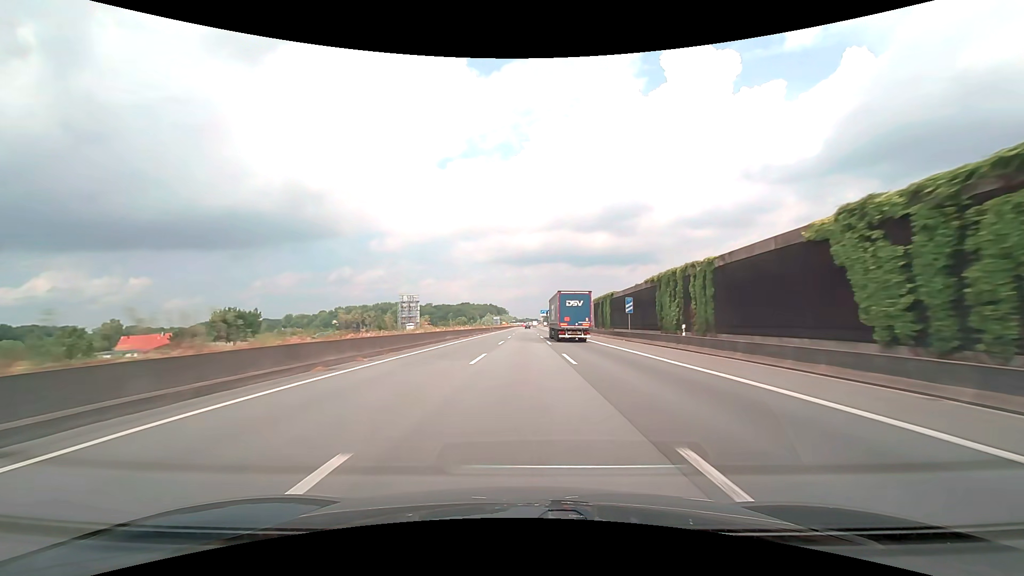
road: motorway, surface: asphalt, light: Day
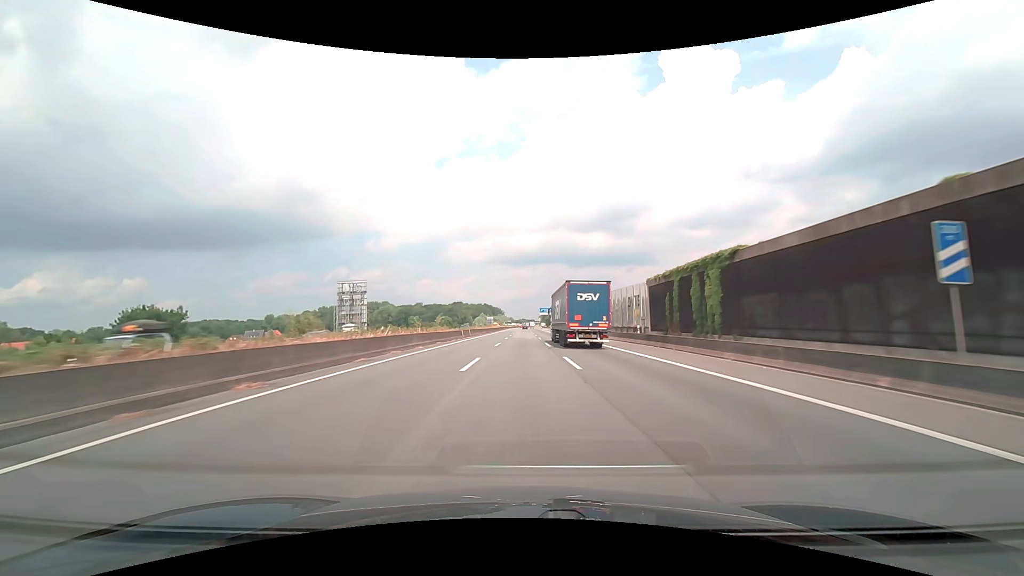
(+0.1, +38.0) m; 0°
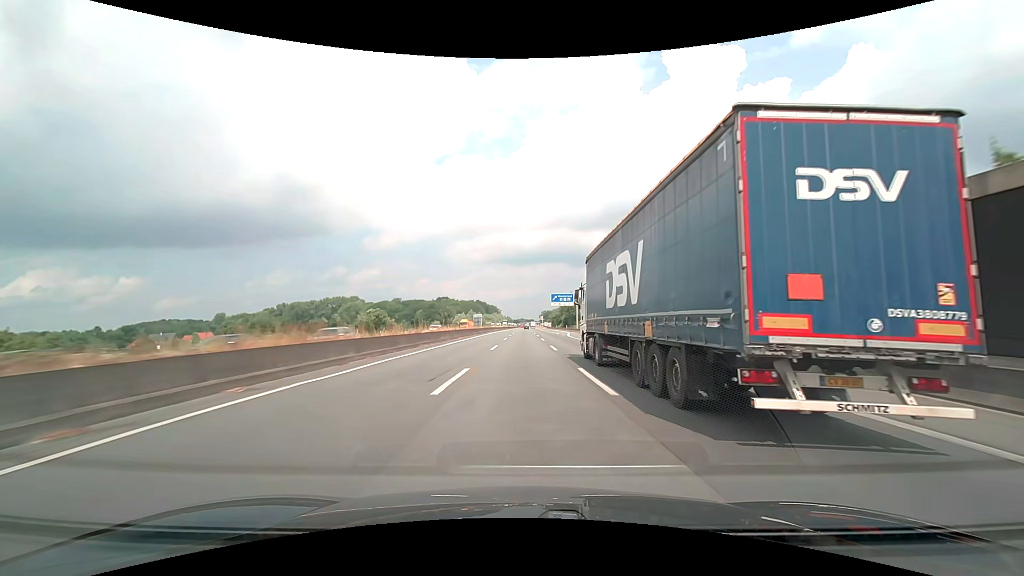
(0.0, +95.0) m; 0°
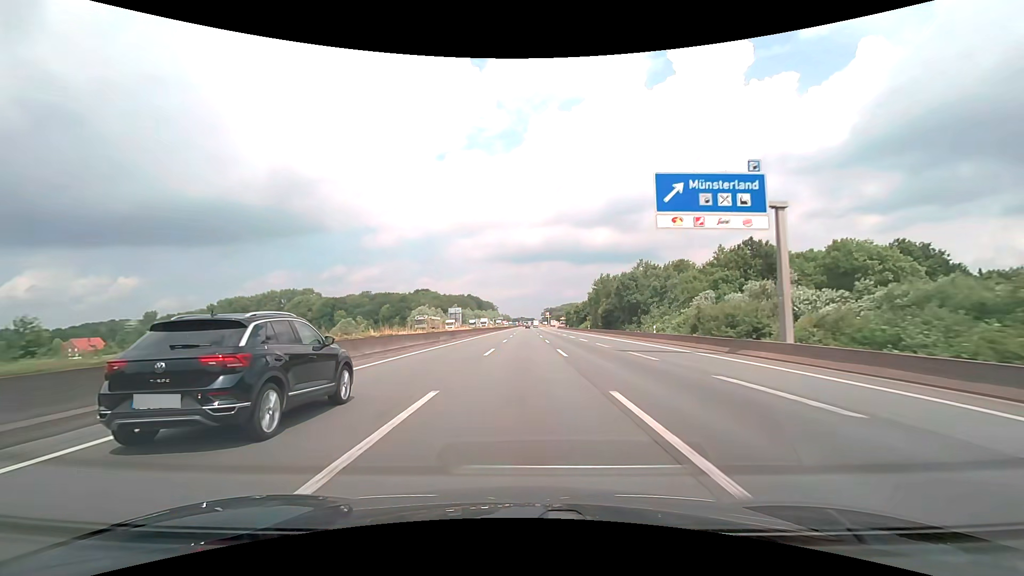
(0.0, +95.0) m; 0°
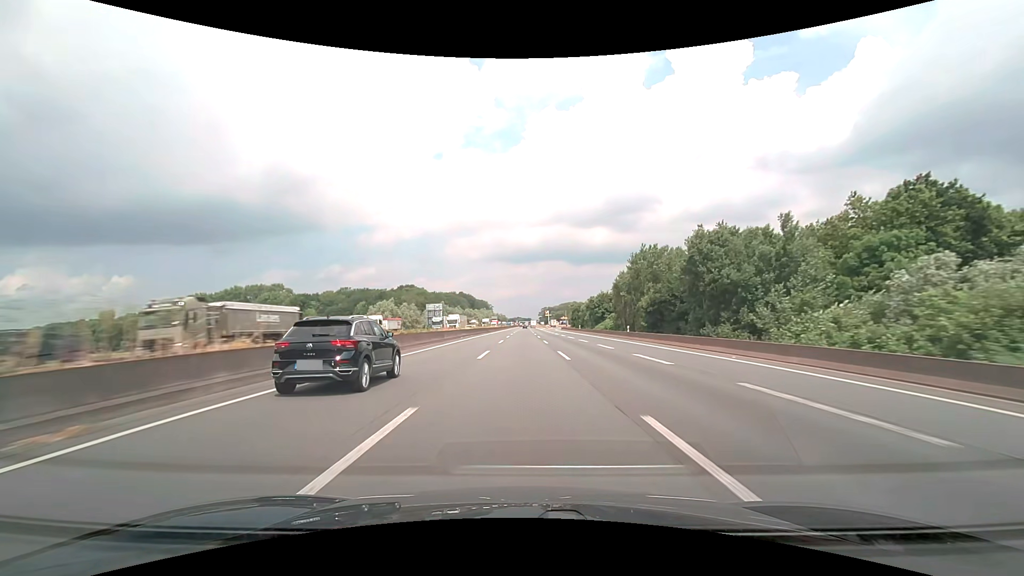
(+0.2, +38.0) m; 0°
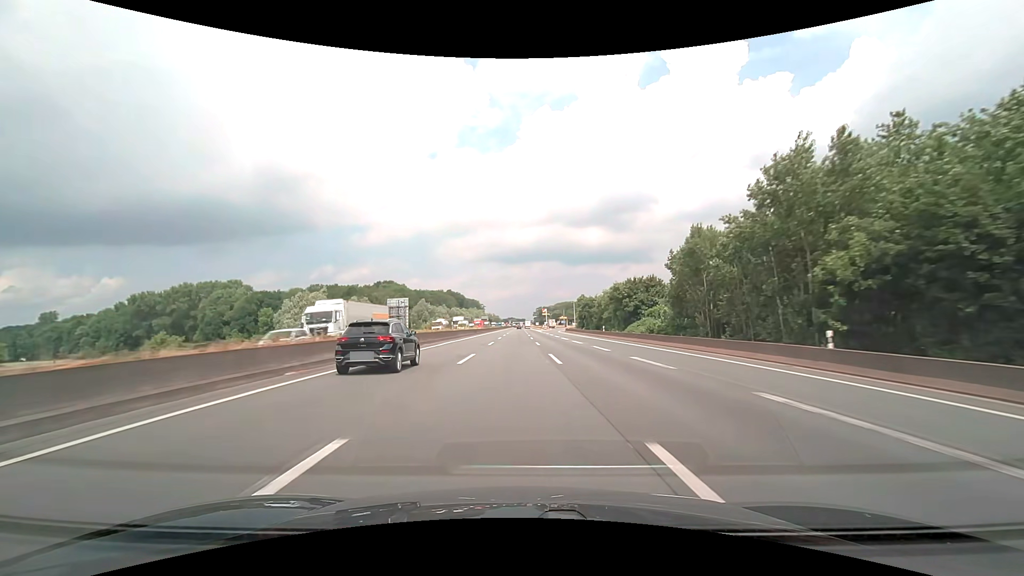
(+0.2, +38.0) m; +1°
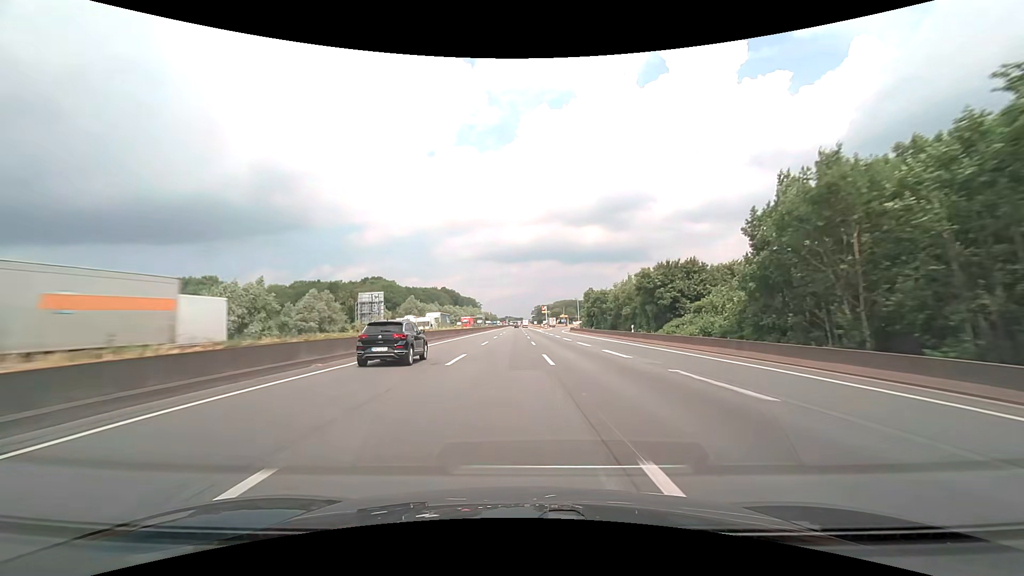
(0.0, +19.0) m; 0°
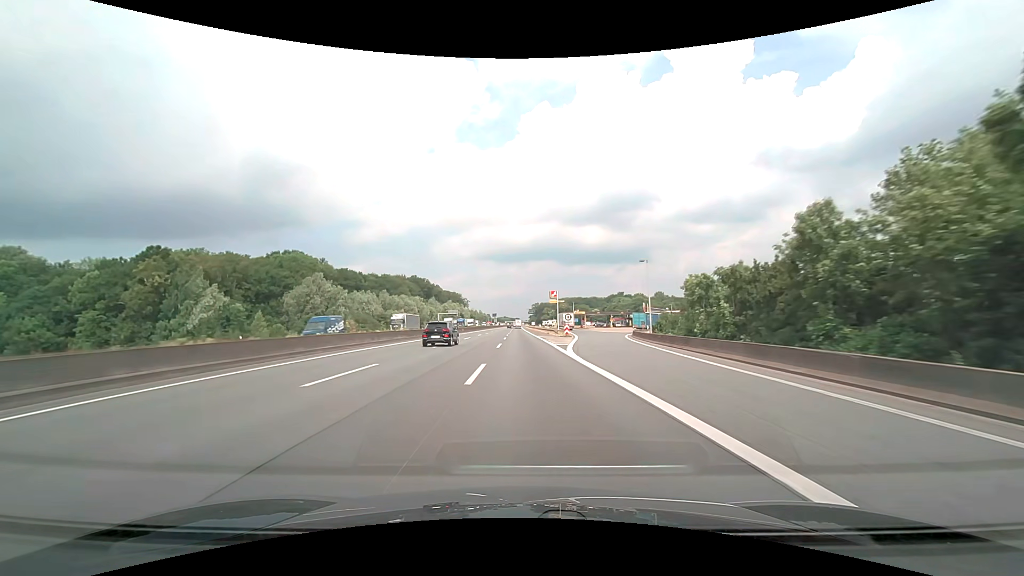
(+1.2, +95.1) m; 0°
(0, +10) (0, +20) (0, +30) (0, +40) (0, +50) (0, +60) (-1, +70) (-1, +80) (-1, +90) (-1, +100) m
